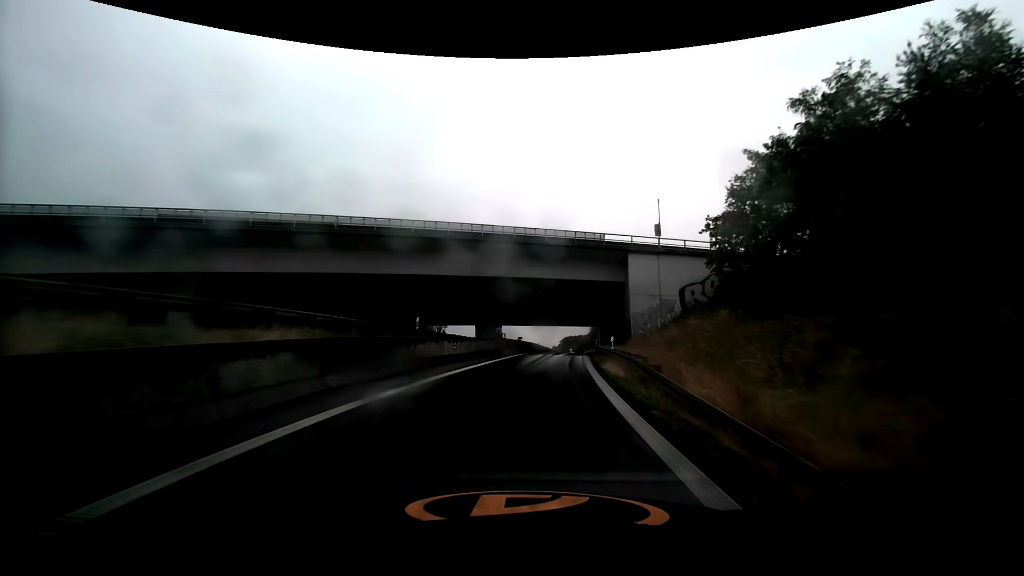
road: motorway_link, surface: asphalt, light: Day
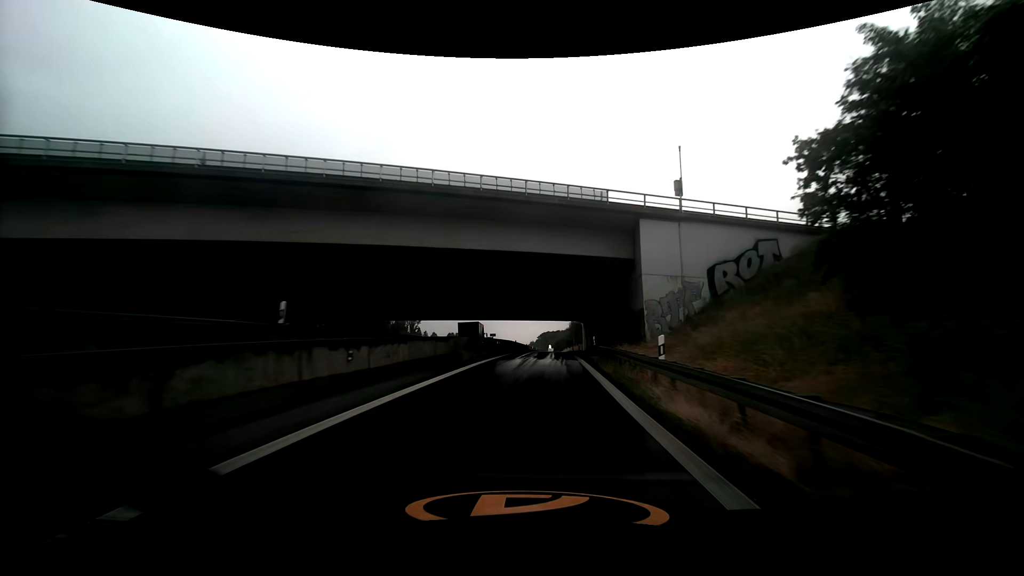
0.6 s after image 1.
(+0.3, +11.5) m; +3°
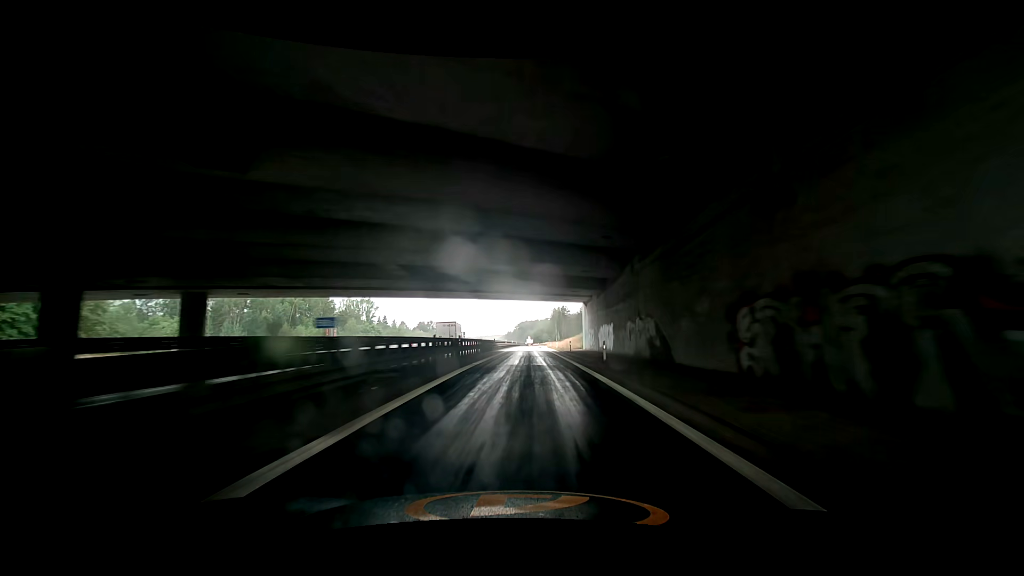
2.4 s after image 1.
(+1.1, +34.9) m; +2°
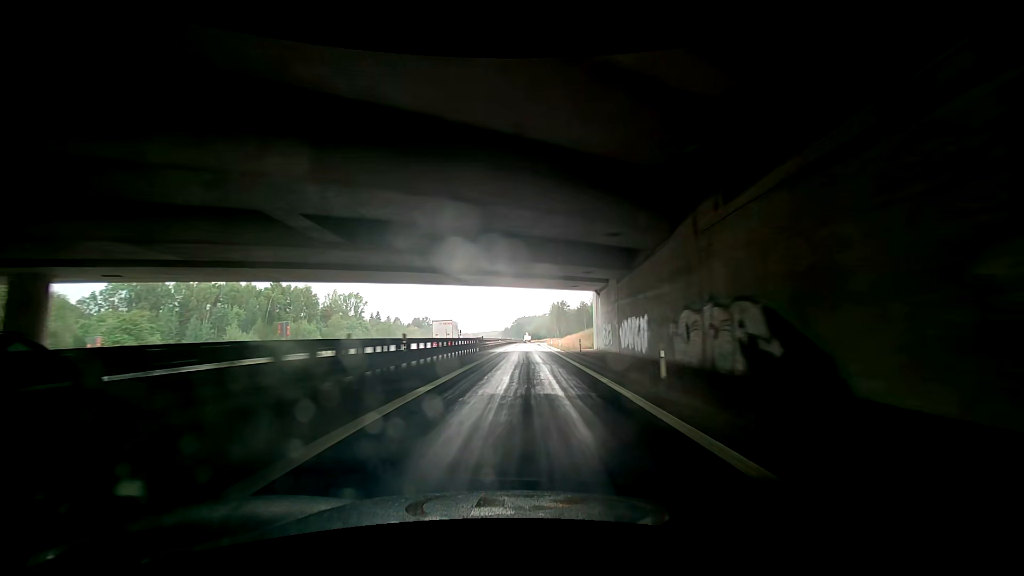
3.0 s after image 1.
(+0.2, +11.8) m; 0°
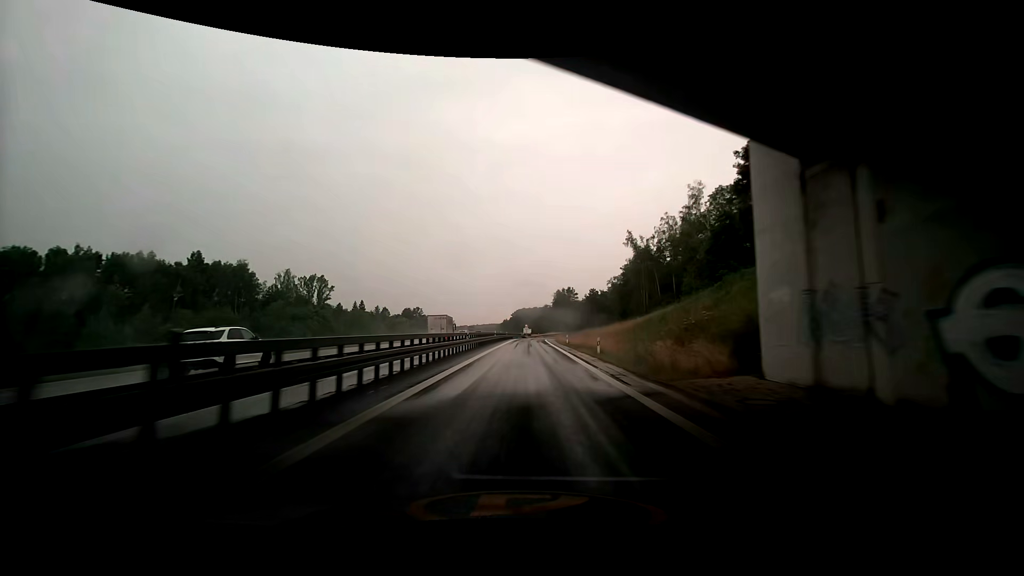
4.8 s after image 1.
(+1.5, +35.9) m; 0°
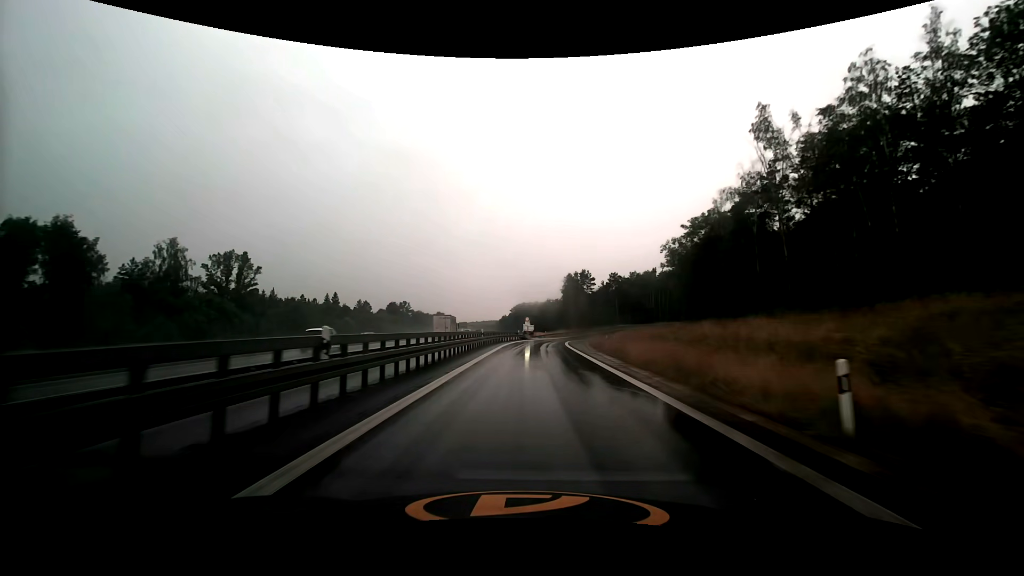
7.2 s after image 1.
(+0.3, +47.4) m; 0°
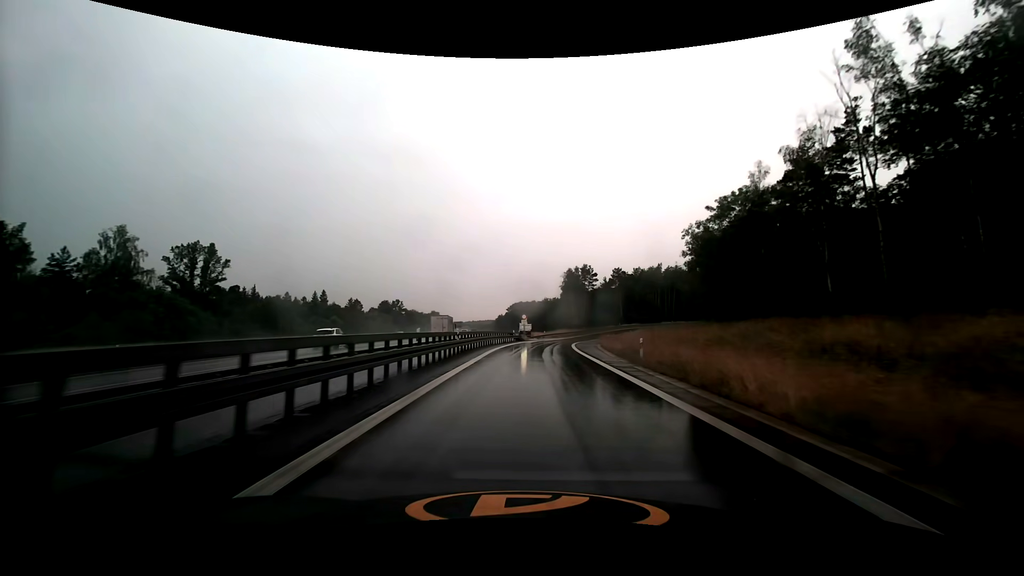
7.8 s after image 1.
(+0.1, +11.7) m; 0°
(0, +10) (0, +20) (+1, +30) (+1, +40) (+2, +50) (+4, +60) (+5, +70) (+7, +79) (+10, +89) (+13, +99) m
